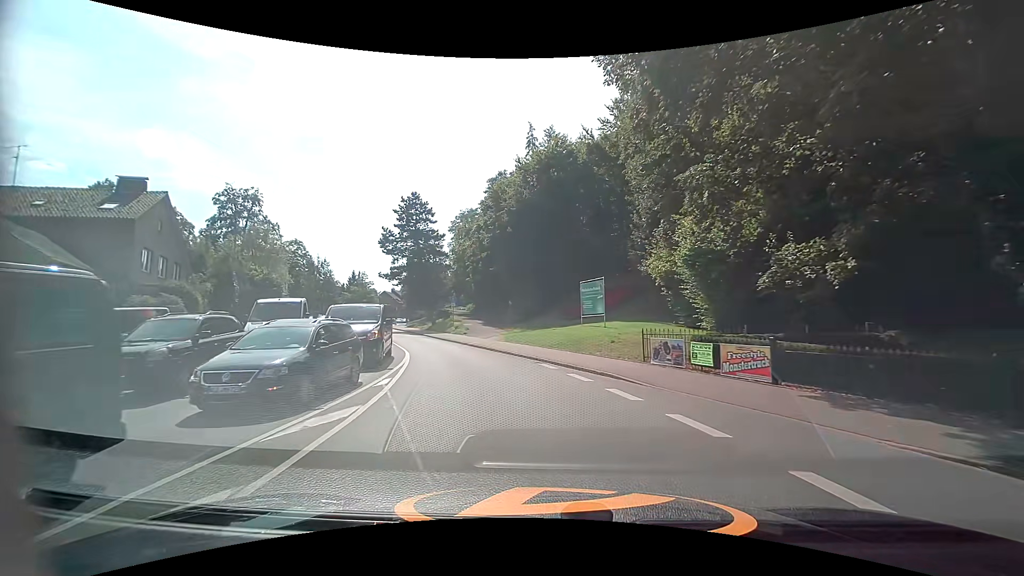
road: secondary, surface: asphalt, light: Day
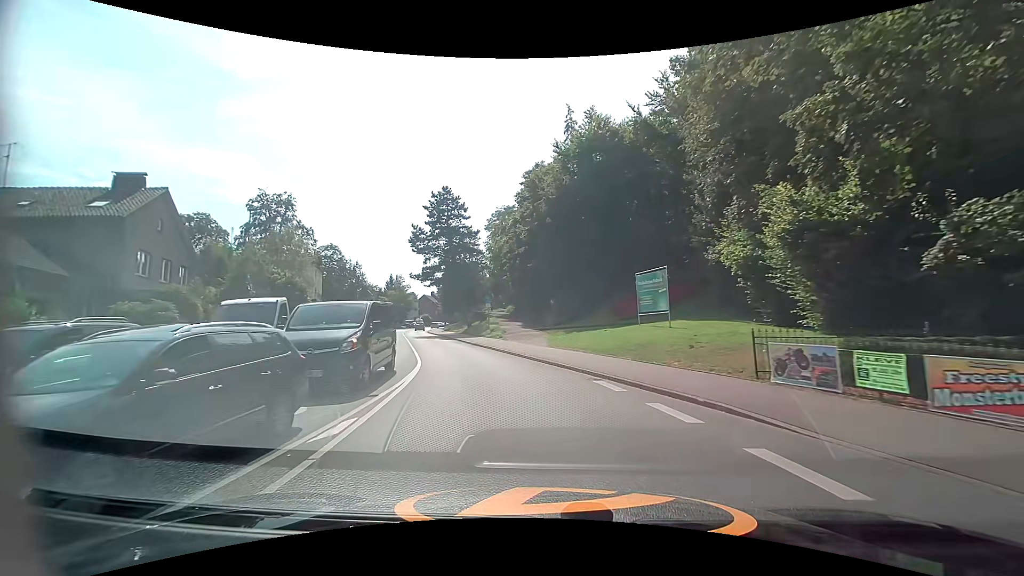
(-0.2, +5.2) m; -5°
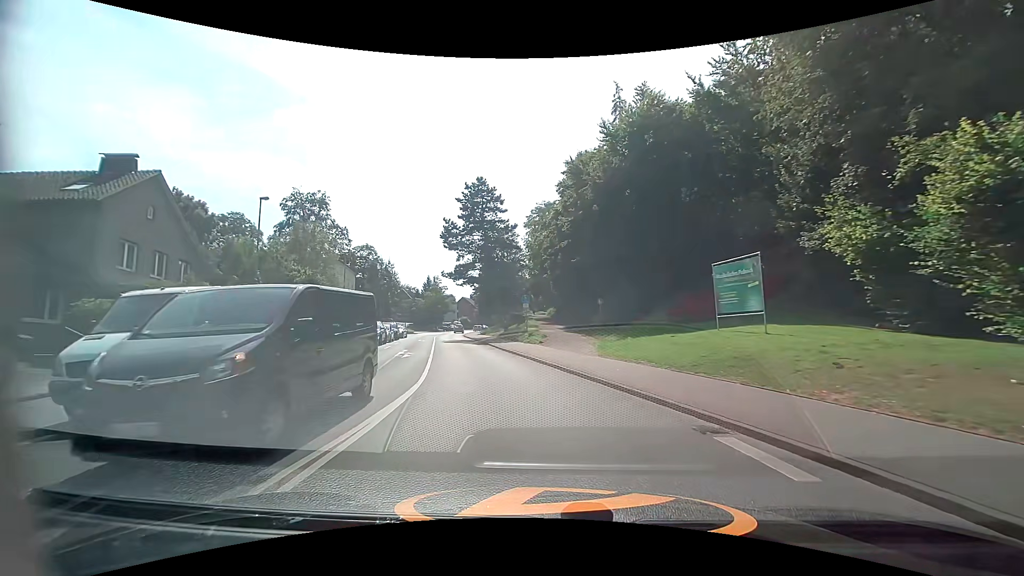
(-0.2, +5.4) m; -4°
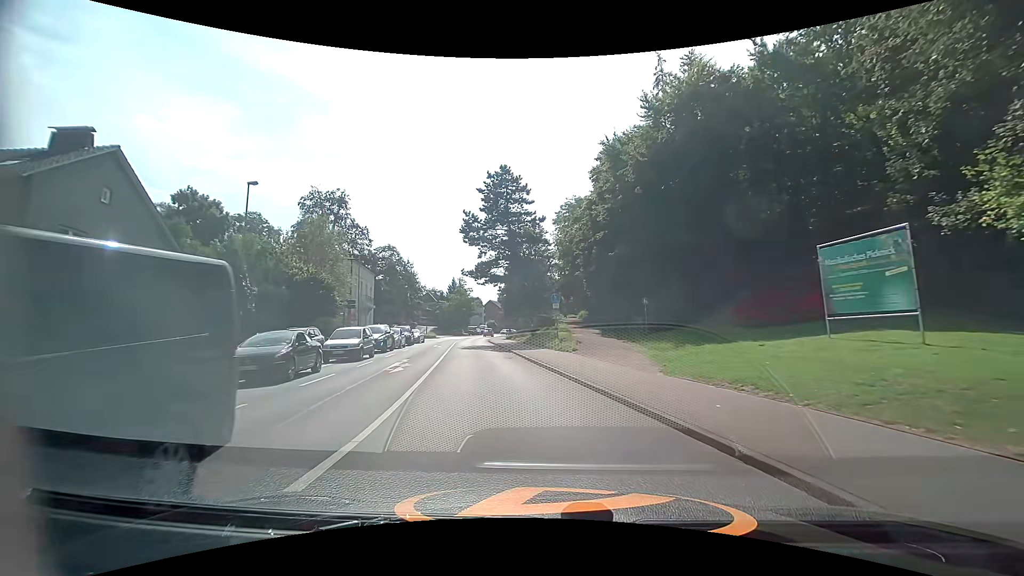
(-0.2, +5.6) m; -3°
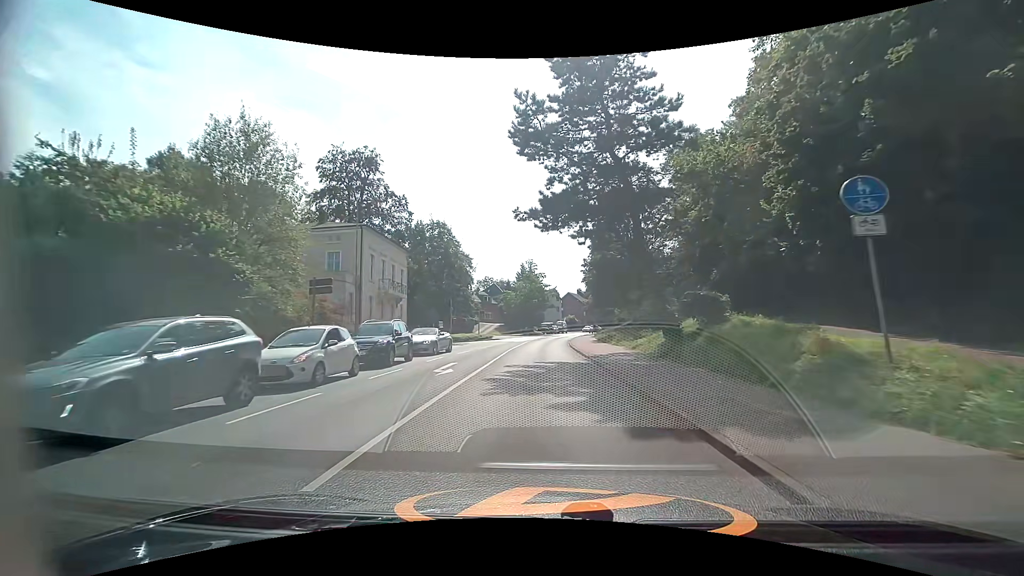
(-2.6, +23.9) m; -9°
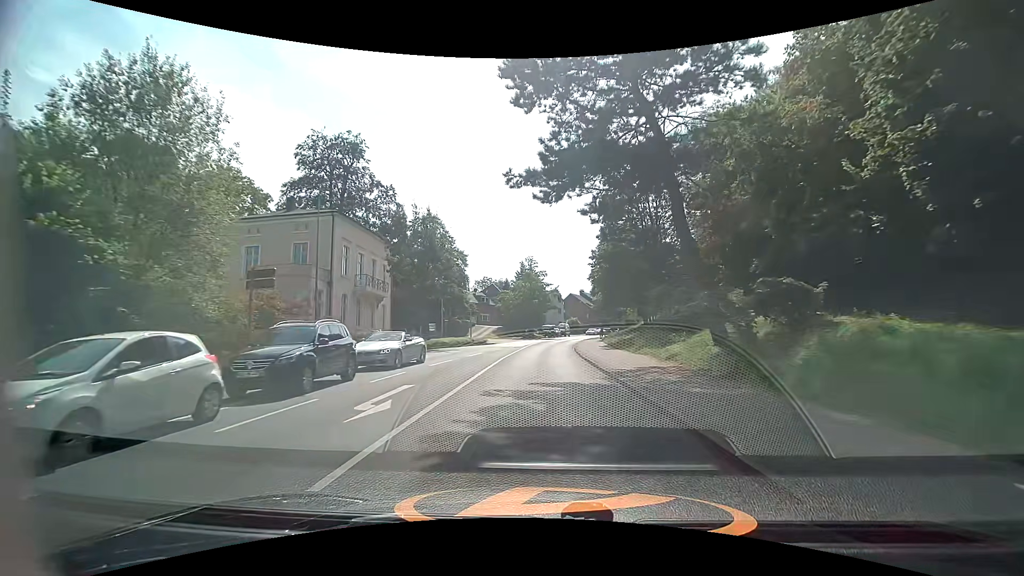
(0.0, +6.4) m; -1°
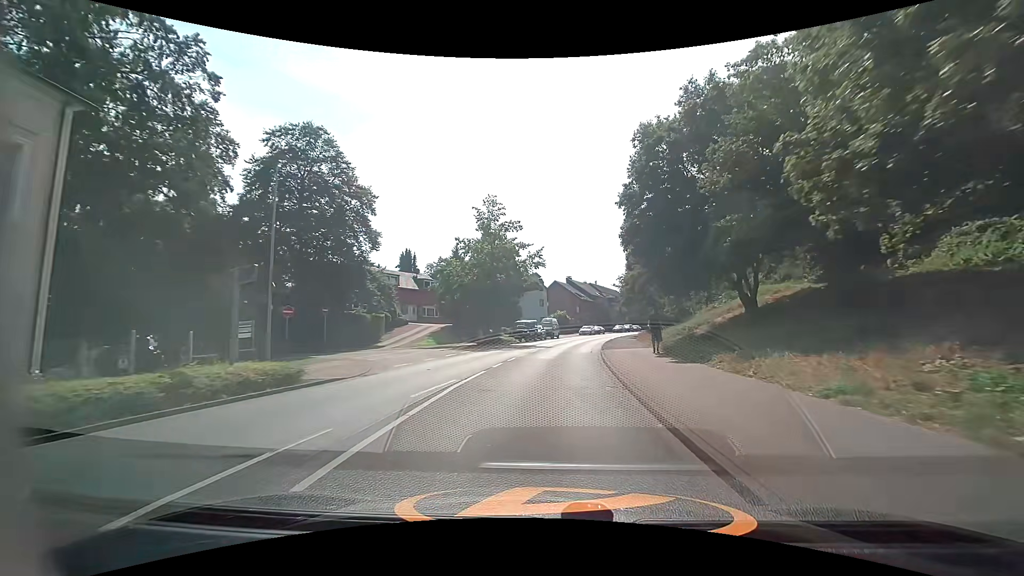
(+0.5, +33.2) m; +3°
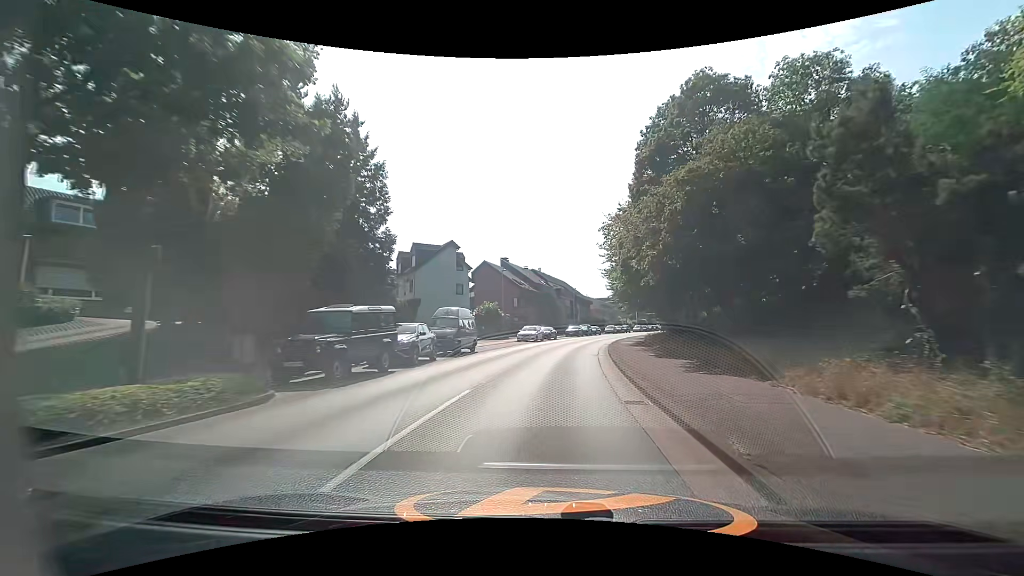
(+1.7, +32.9) m; +7°
(0, +10) (+1, +20) (+2, +30) (+3, +40) (+5, +50) (+8, +59) (+10, +69) (+13, +78) (+17, +88) (+21, +97) m
